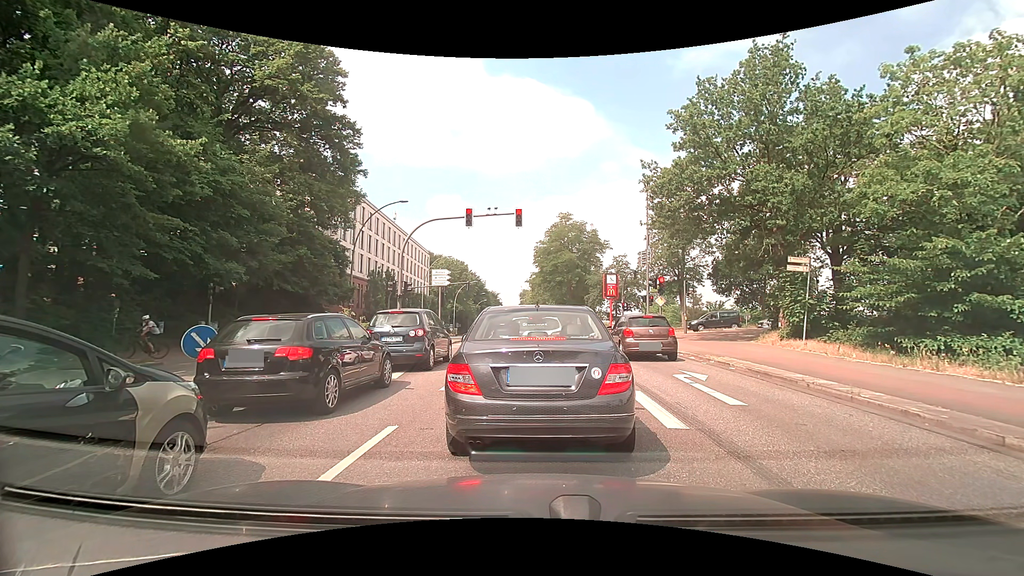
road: primary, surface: asphalt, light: Day
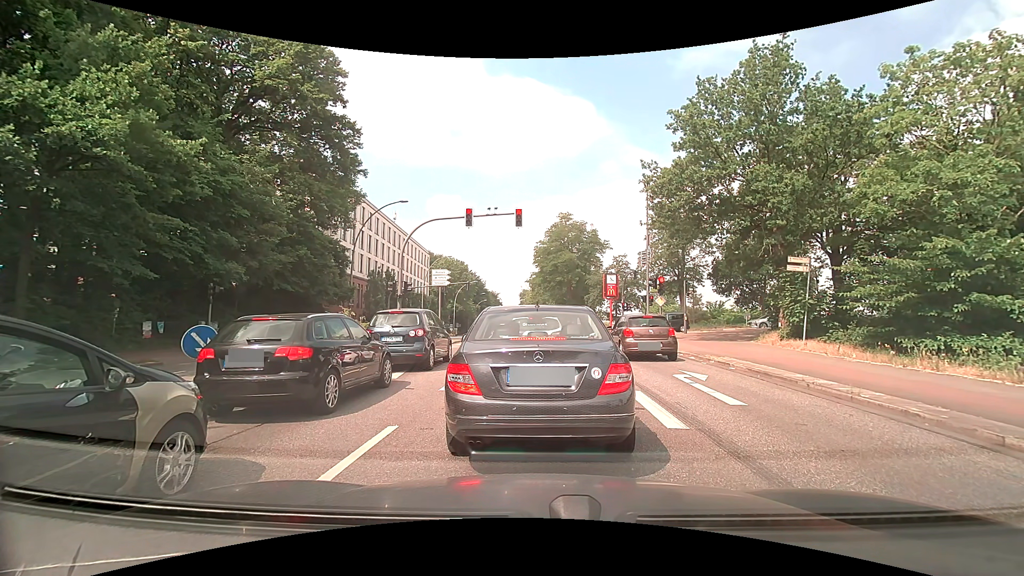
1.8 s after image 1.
(0.0, 0.0) m; 0°
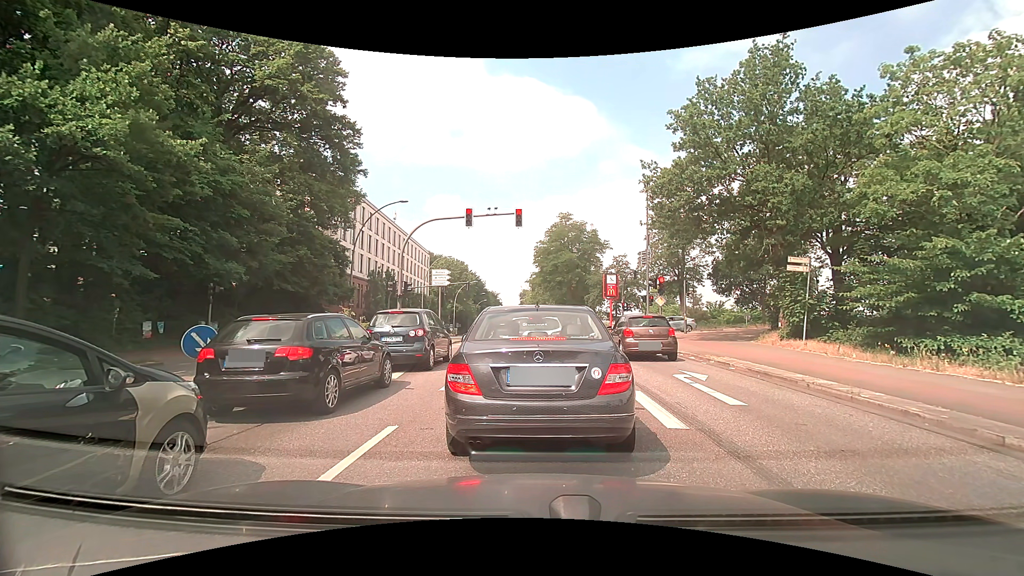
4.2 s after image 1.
(0.0, 0.0) m; 0°
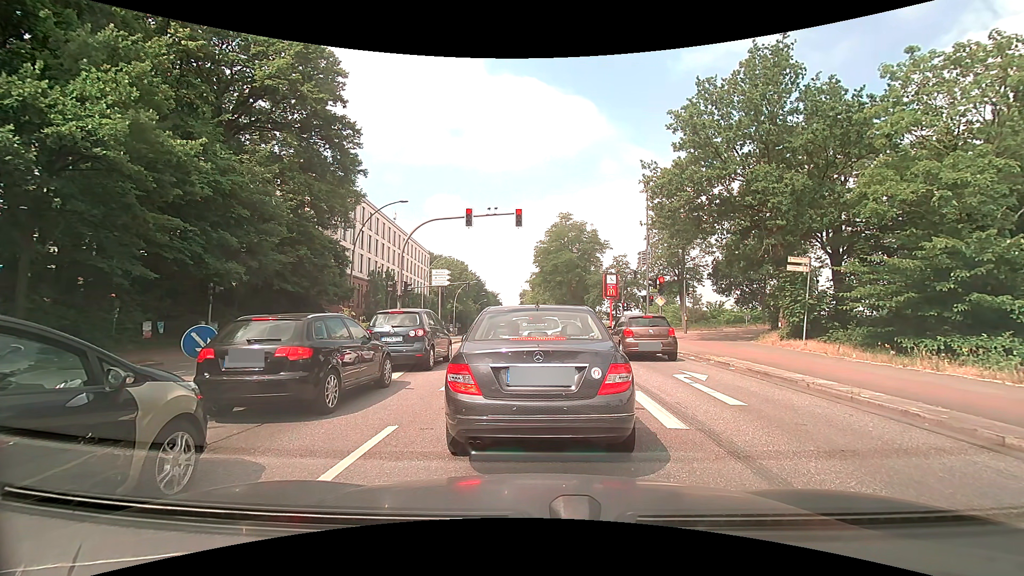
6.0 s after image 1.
(0.0, 0.0) m; 0°
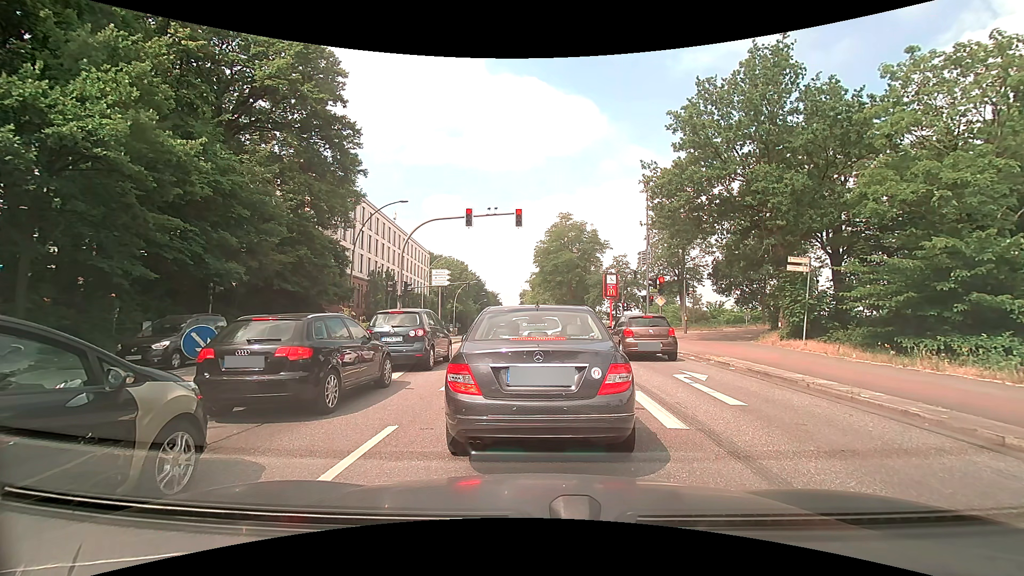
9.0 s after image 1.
(0.0, 0.0) m; 0°
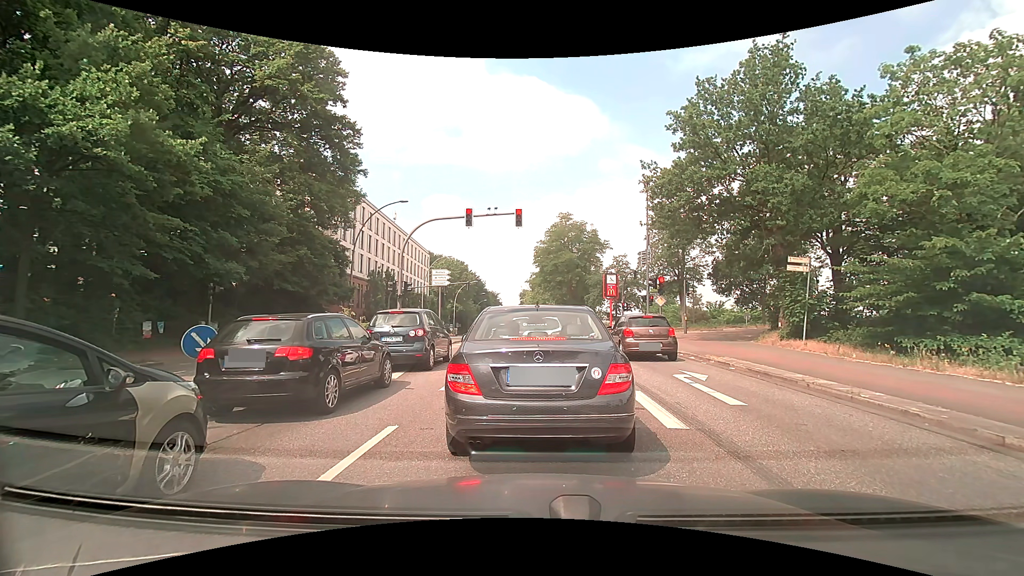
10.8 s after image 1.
(0.0, 0.0) m; 0°
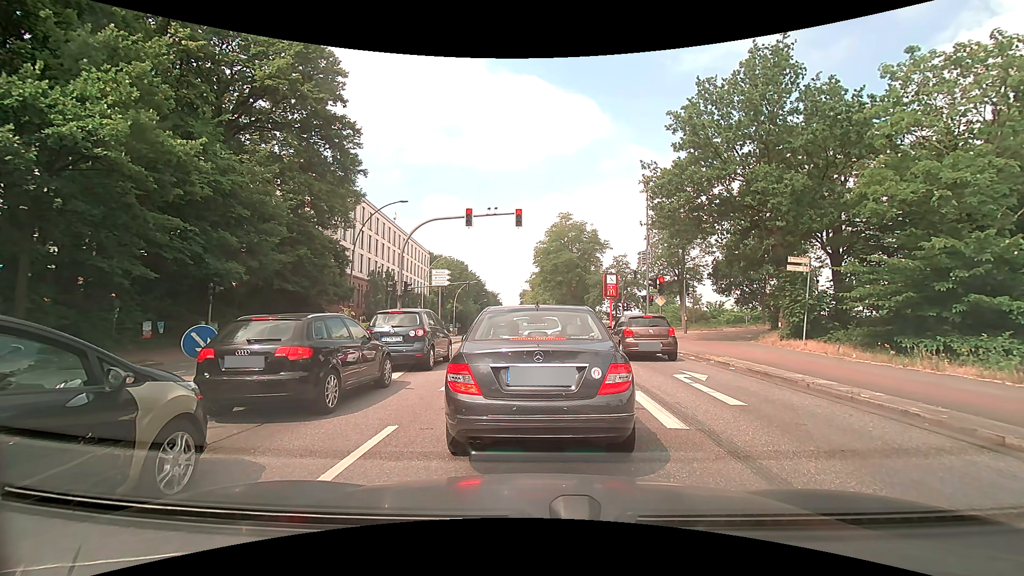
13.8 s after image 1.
(0.0, 0.0) m; 0°
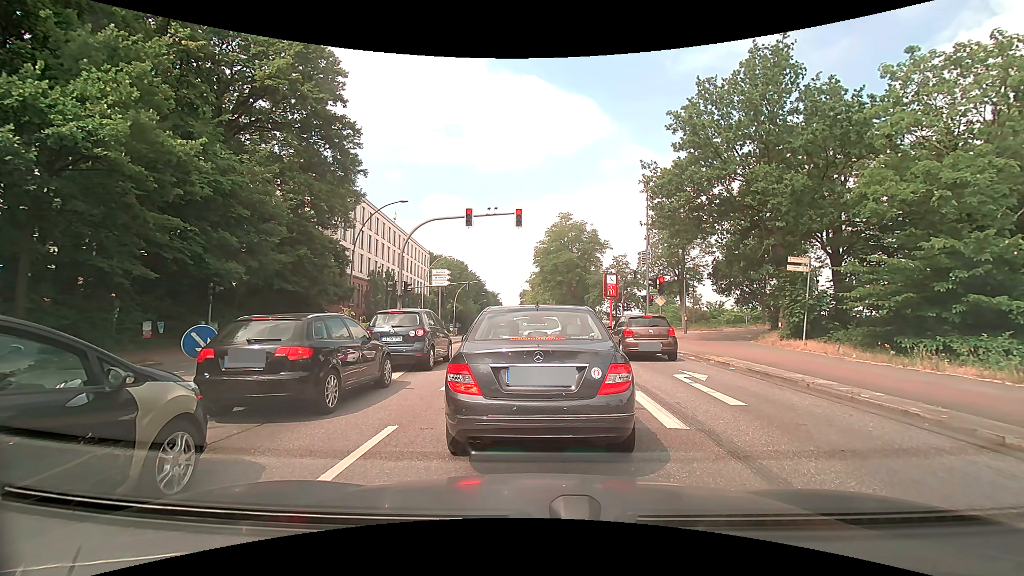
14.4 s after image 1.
(0.0, 0.0) m; 0°
(0, +10) (0, +20) (-1, +30) (-1, +40) (-1, +50) (-2, +60) (-2, +70) (-3, +80) (-3, +90) (-4, +100) m
